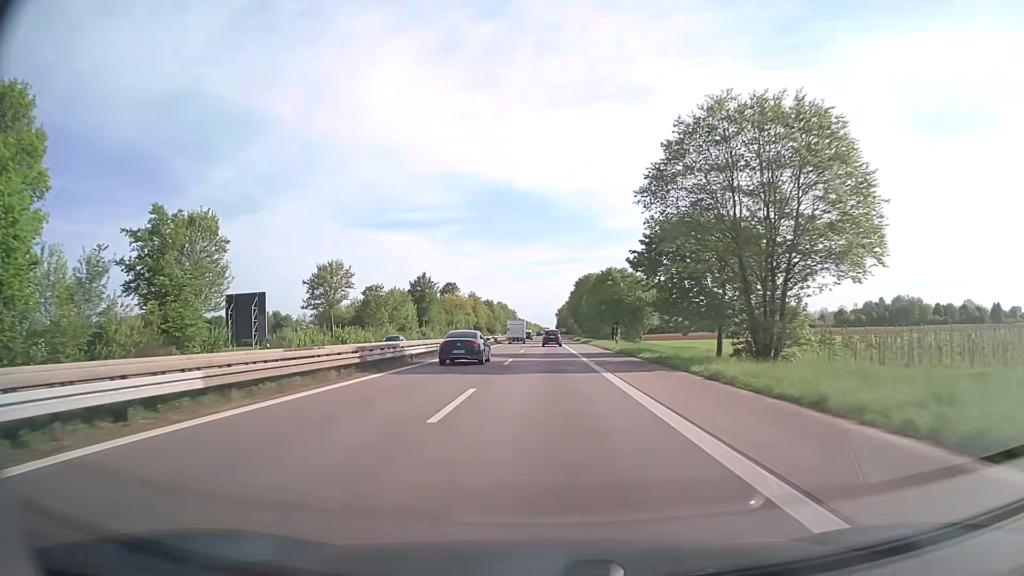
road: trunk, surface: asphalt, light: Day
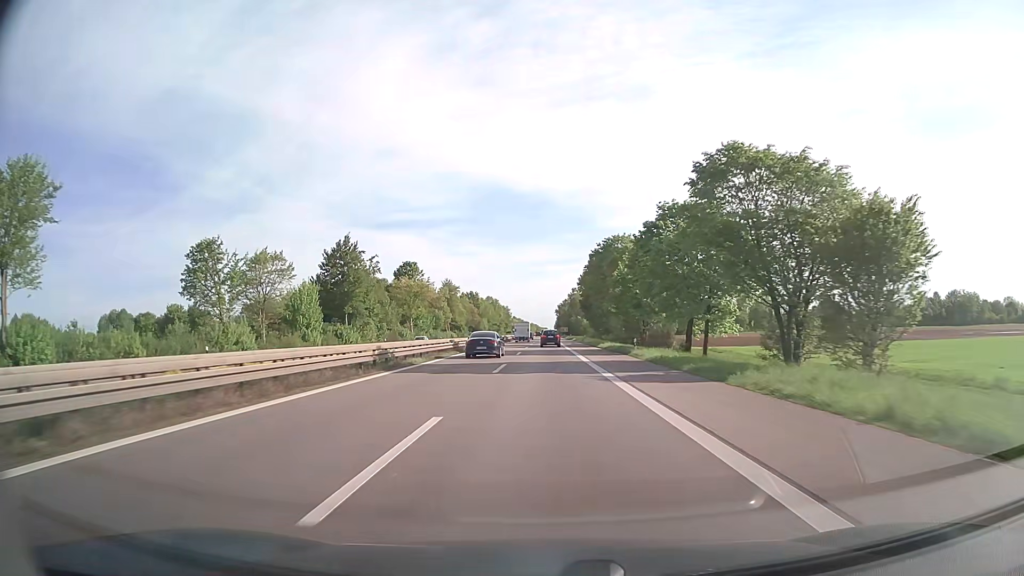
(+0.1, +59.7) m; 0°
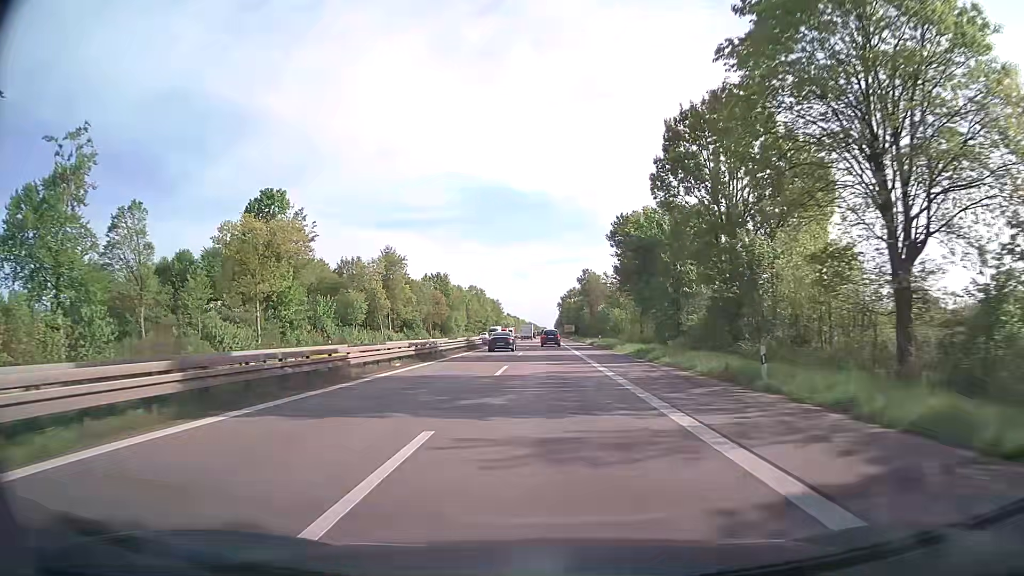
(0.0, +74.0) m; 0°
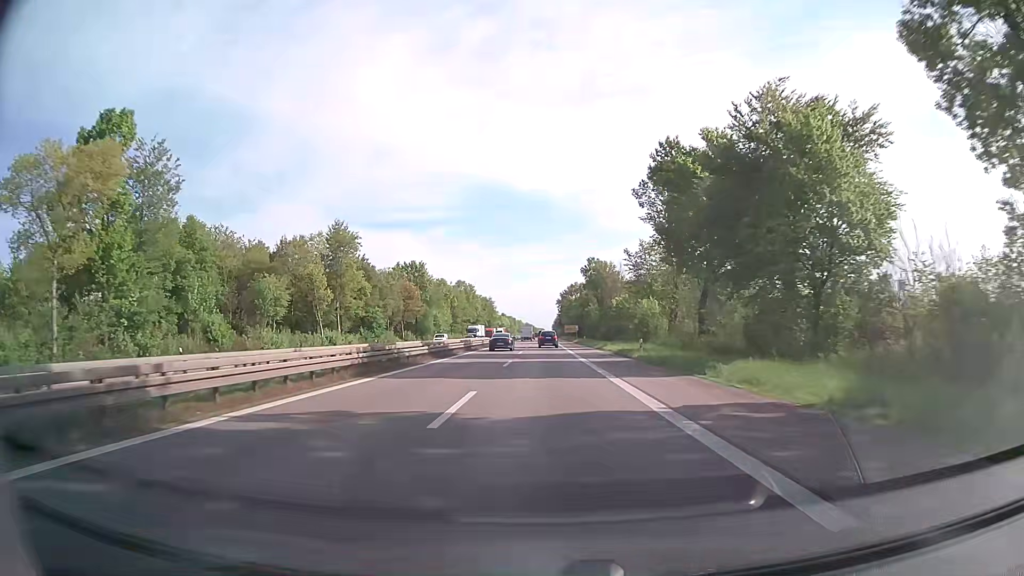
(0.0, +29.6) m; 0°
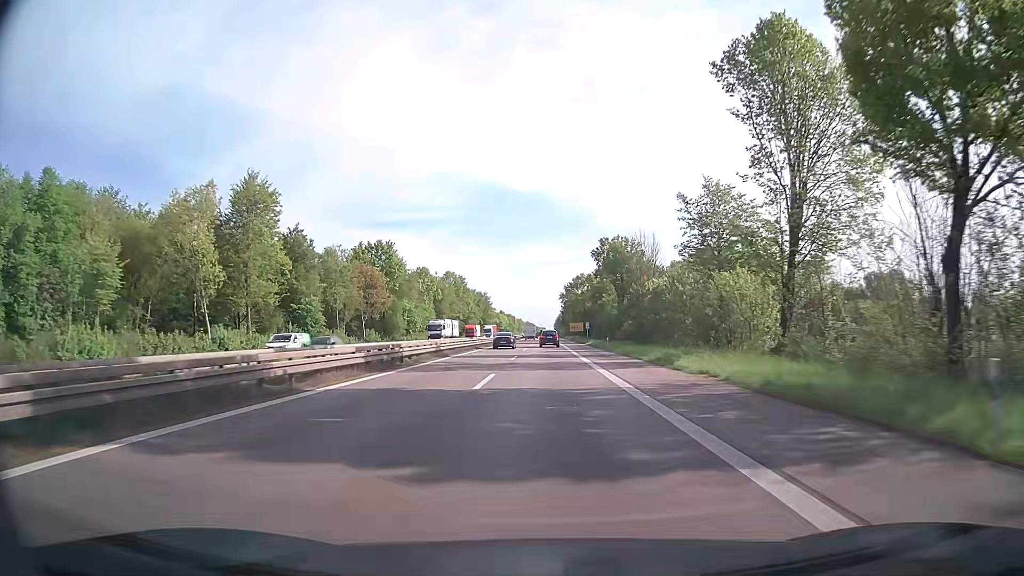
(-0.1, +29.8) m; 0°
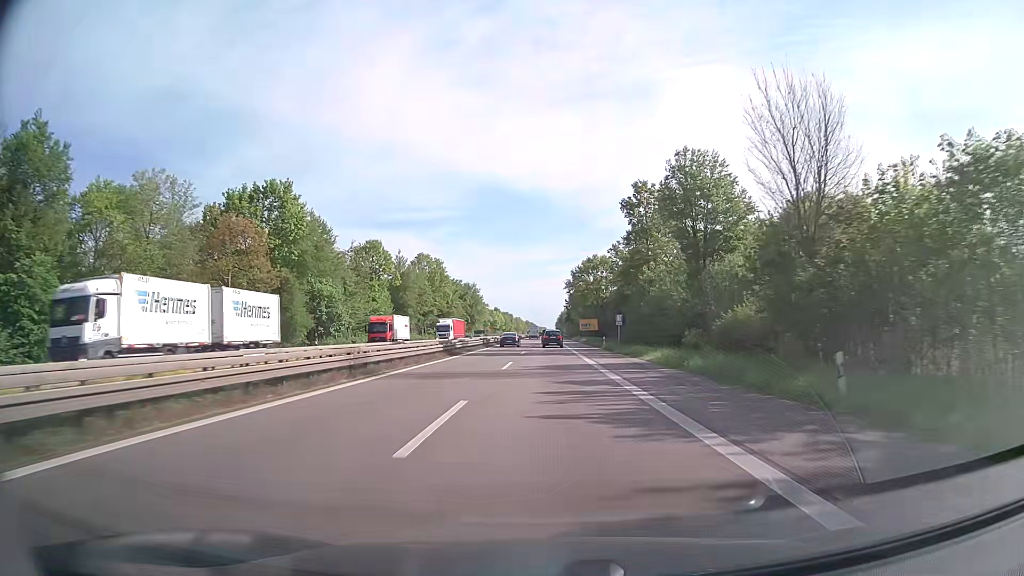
(0.0, +45.1) m; 0°
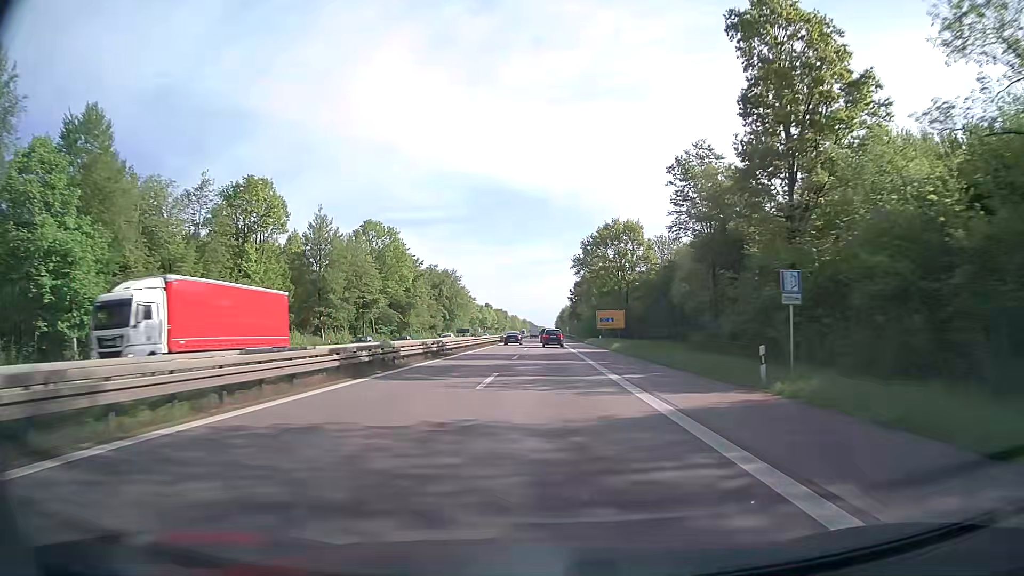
(0.0, +45.5) m; 0°
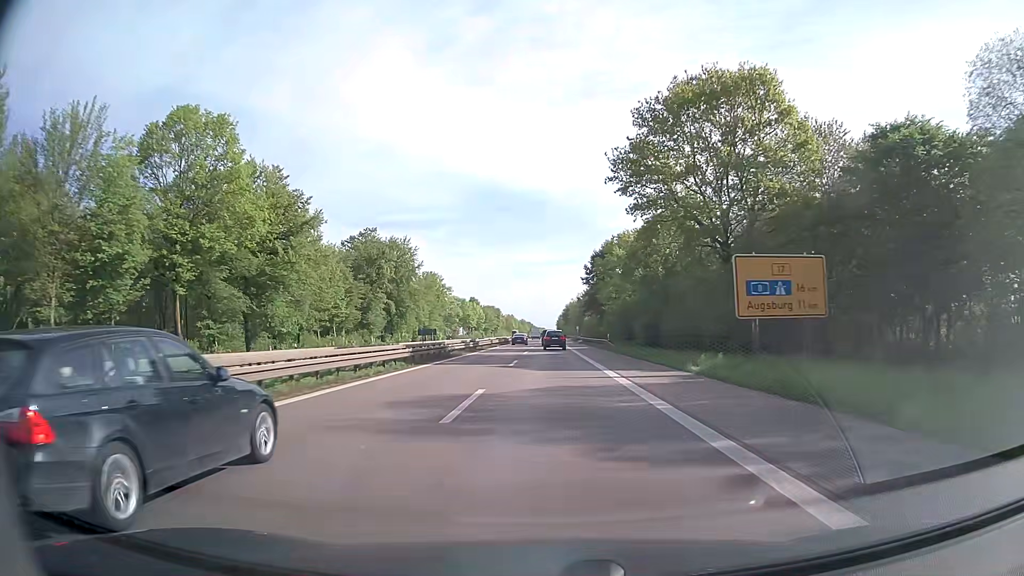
(+0.1, +60.3) m; 0°
(0, +10) (0, +20) (0, +30) (0, +40) (0, +50) (0, +60) (0, +70) (0, +80) (0, +90) (0, +100) m
